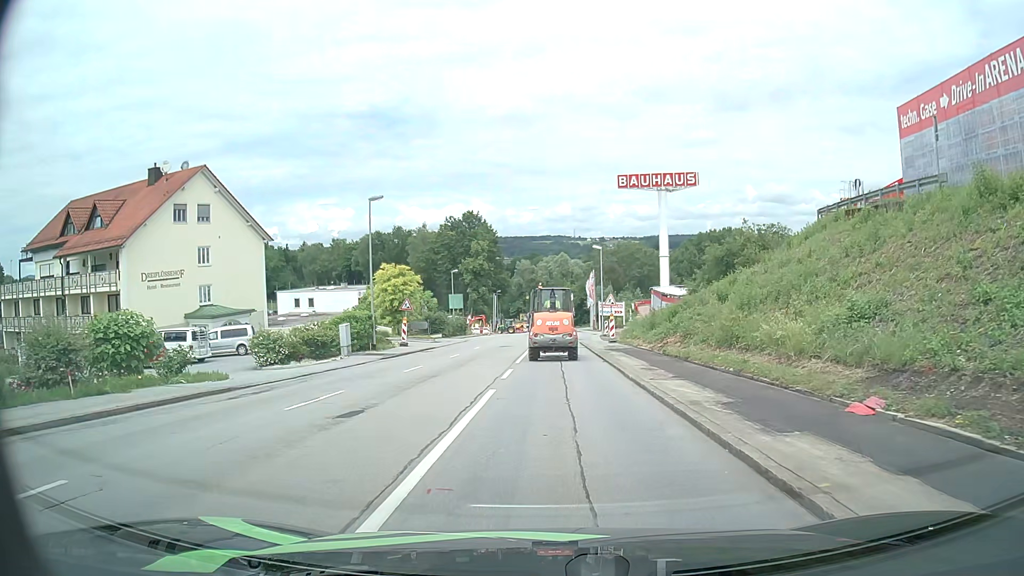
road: tertiary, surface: asphalt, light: Day
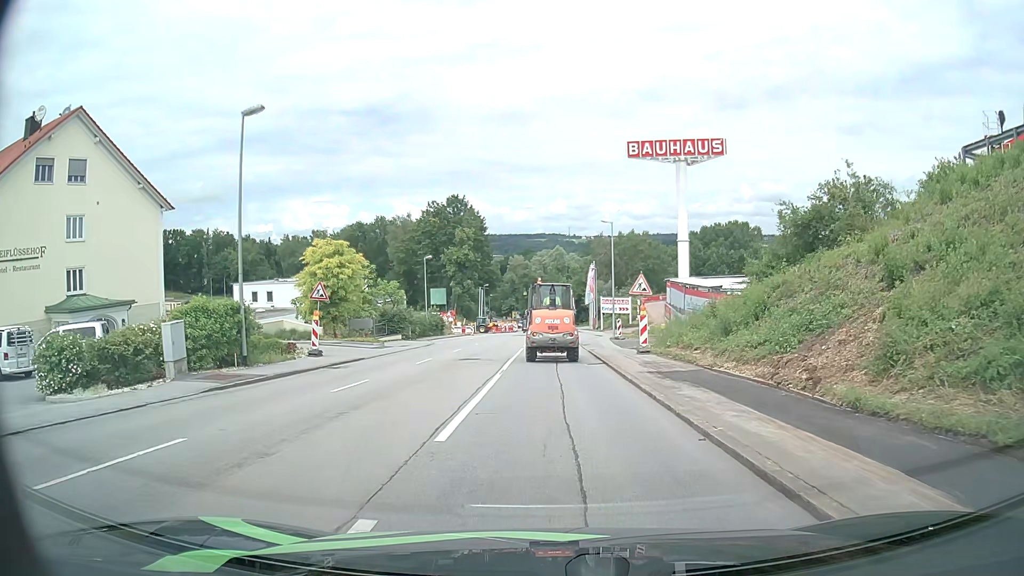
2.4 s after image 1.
(+0.1, +15.2) m; +1°
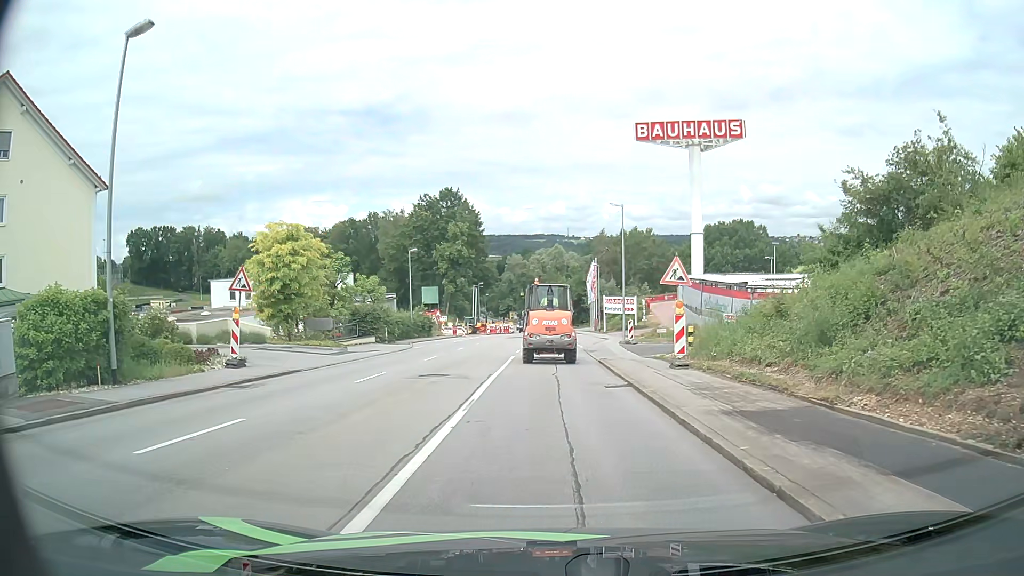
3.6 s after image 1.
(0.0, +7.1) m; 0°
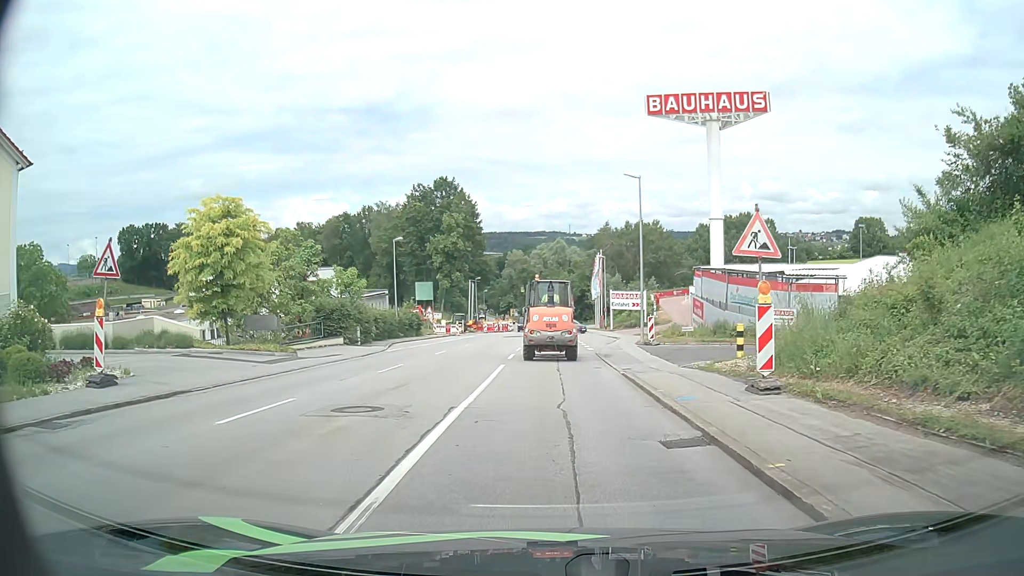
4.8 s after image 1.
(0.0, +6.9) m; +1°
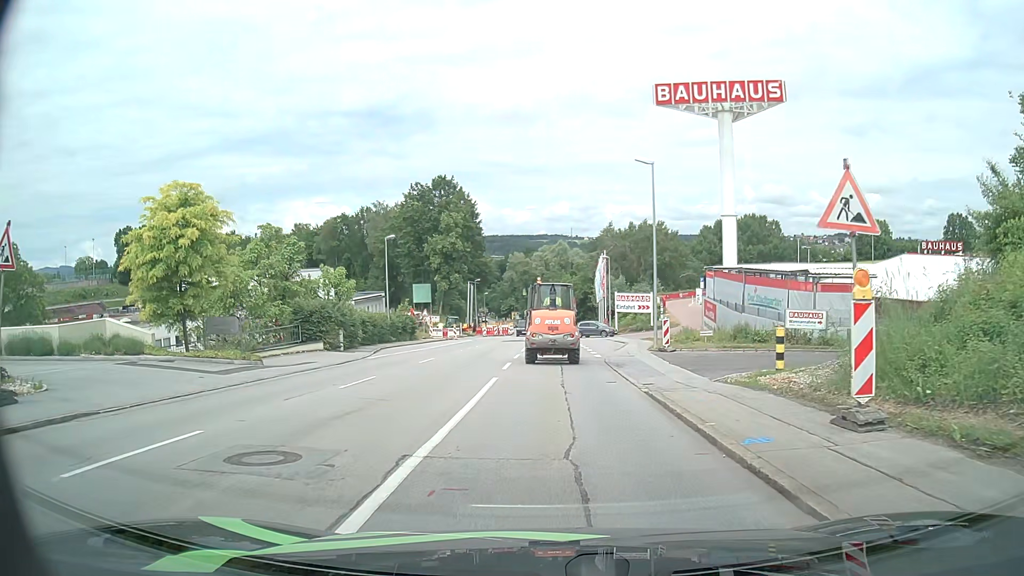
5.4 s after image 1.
(0.0, +3.5) m; -1°
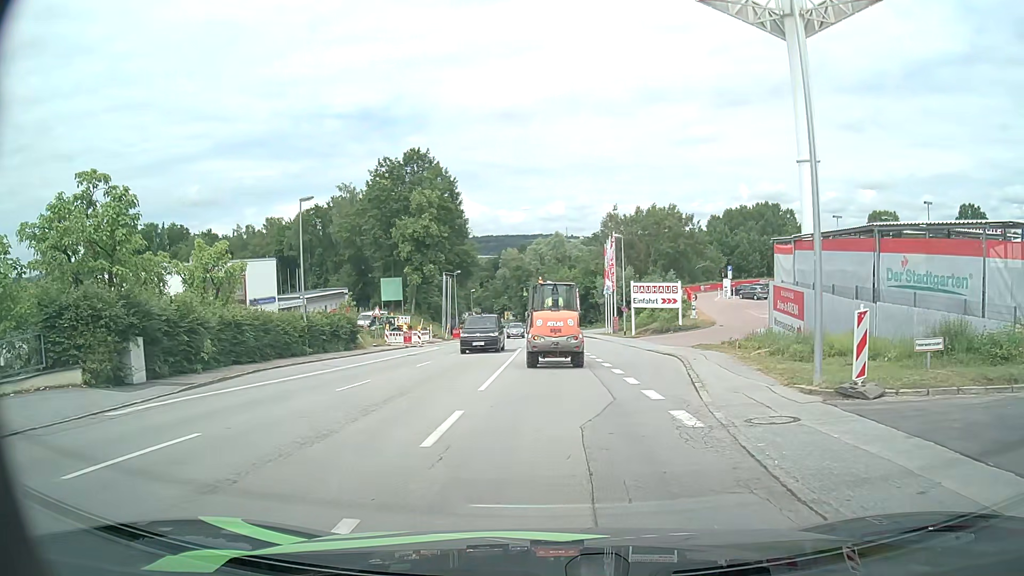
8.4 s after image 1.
(+0.1, +17.9) m; 0°
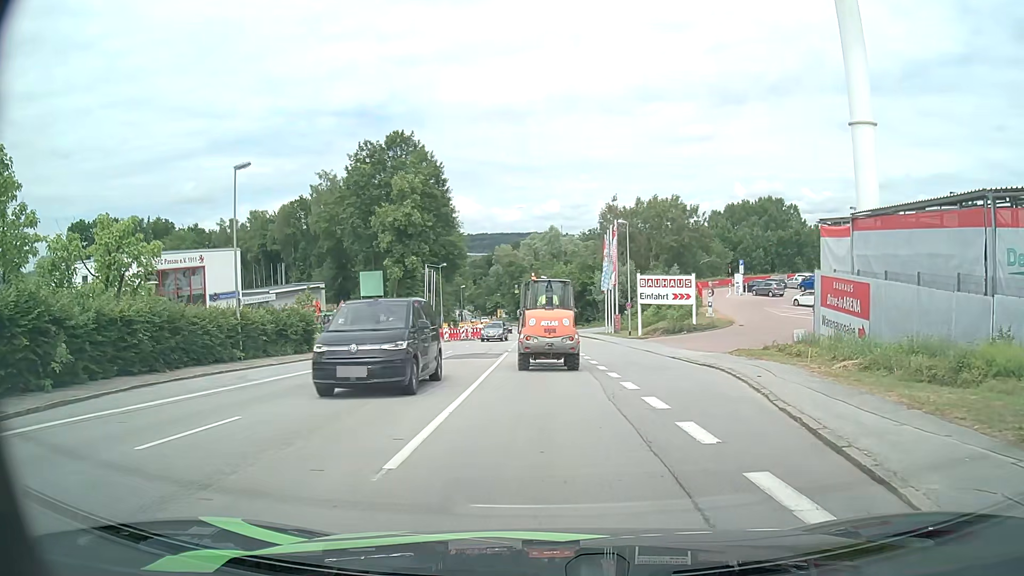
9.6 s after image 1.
(+0.1, +7.4) m; +1°
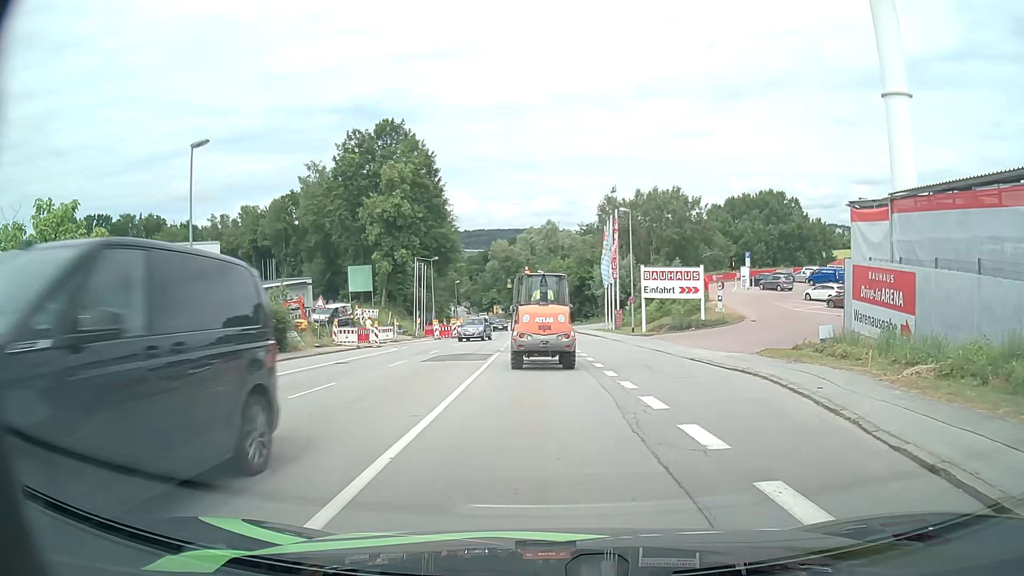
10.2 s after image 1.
(0.0, +3.6) m; +1°
(0, +10) (0, +20) (-1, +30) (-1, +40) (-1, +50) (-2, +60) (-2, +70) (-3, +80) (-4, +90) (-5, +100) m
